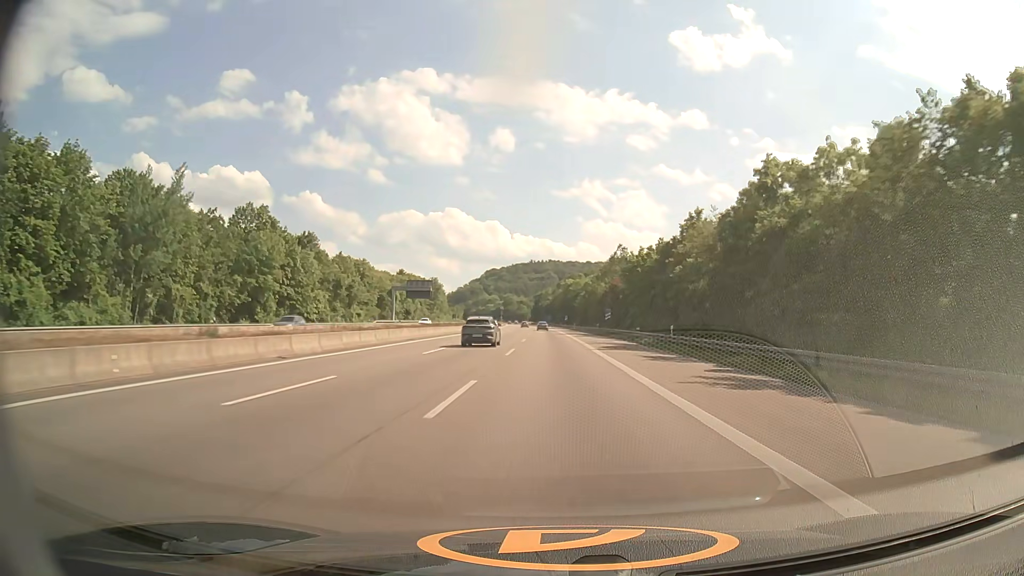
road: motorway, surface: asphalt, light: Day
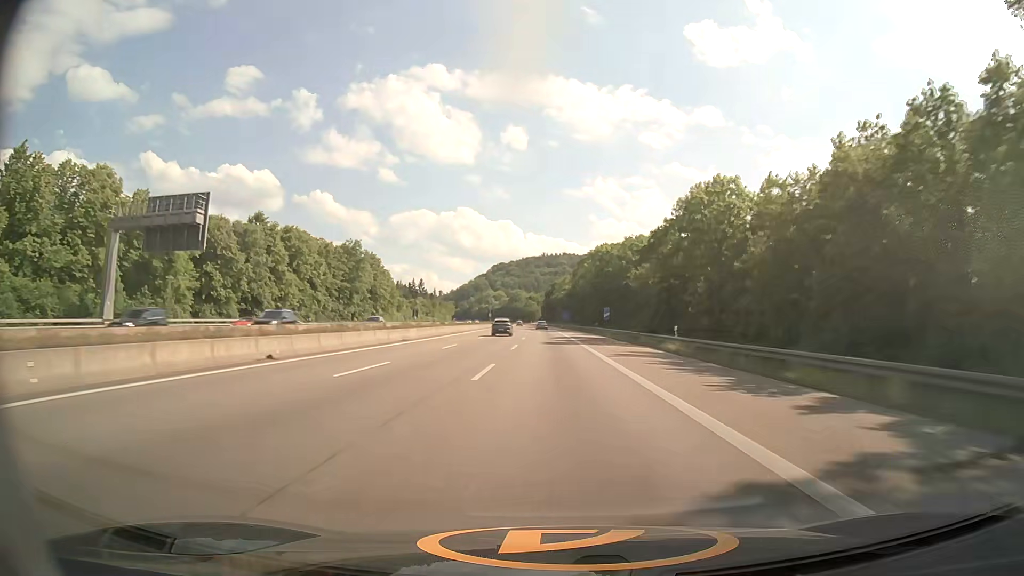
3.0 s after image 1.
(-1.3, +101.6) m; -1°
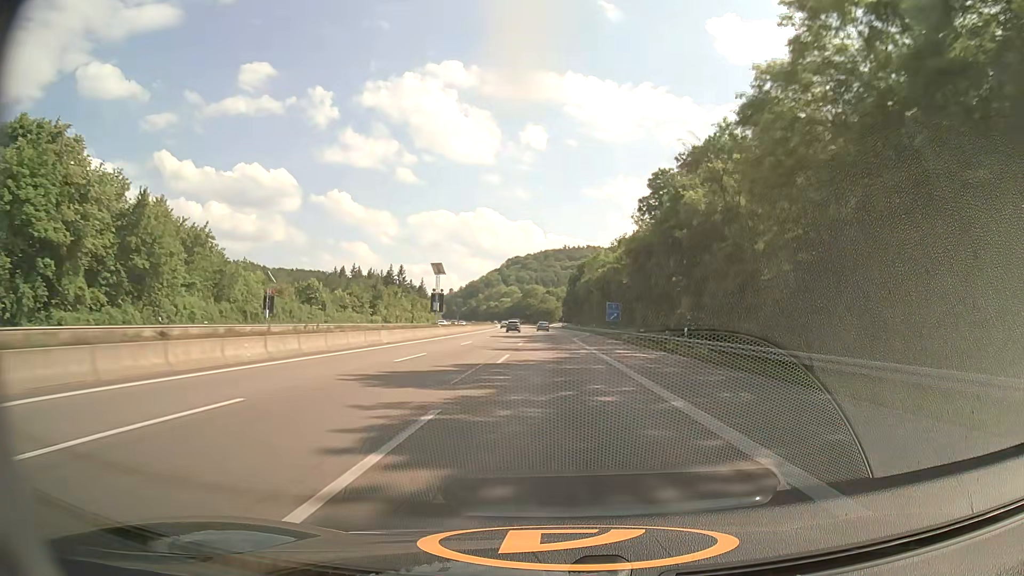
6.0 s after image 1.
(-1.5, +101.4) m; -2°
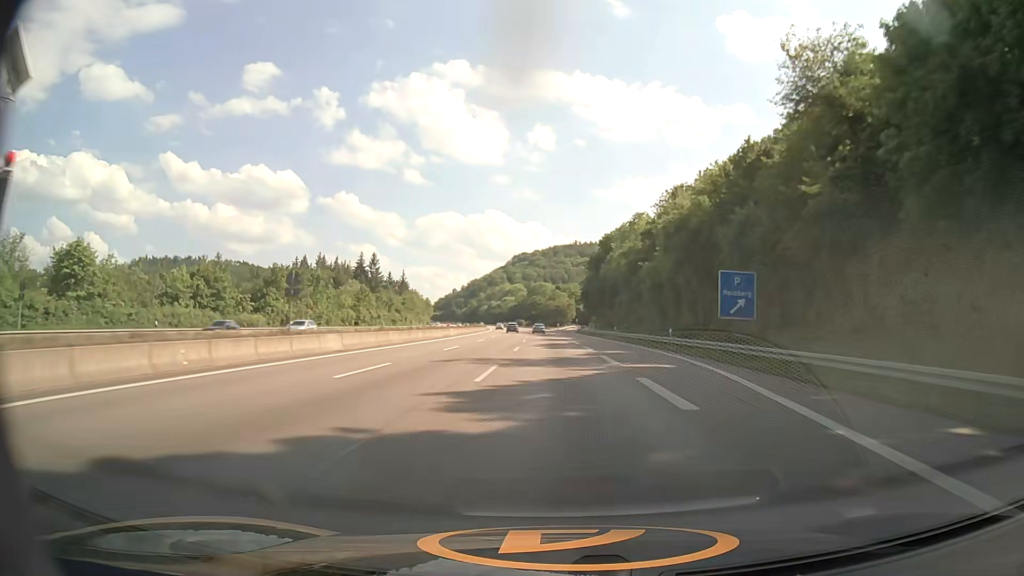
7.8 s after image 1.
(-0.4, +60.6) m; -1°
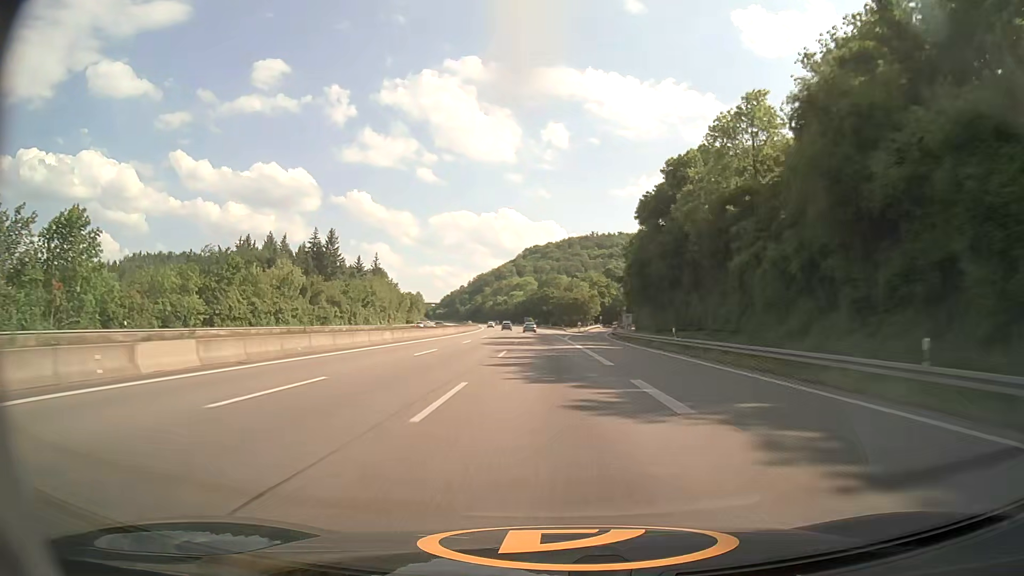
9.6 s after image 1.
(-0.5, +60.4) m; -1°
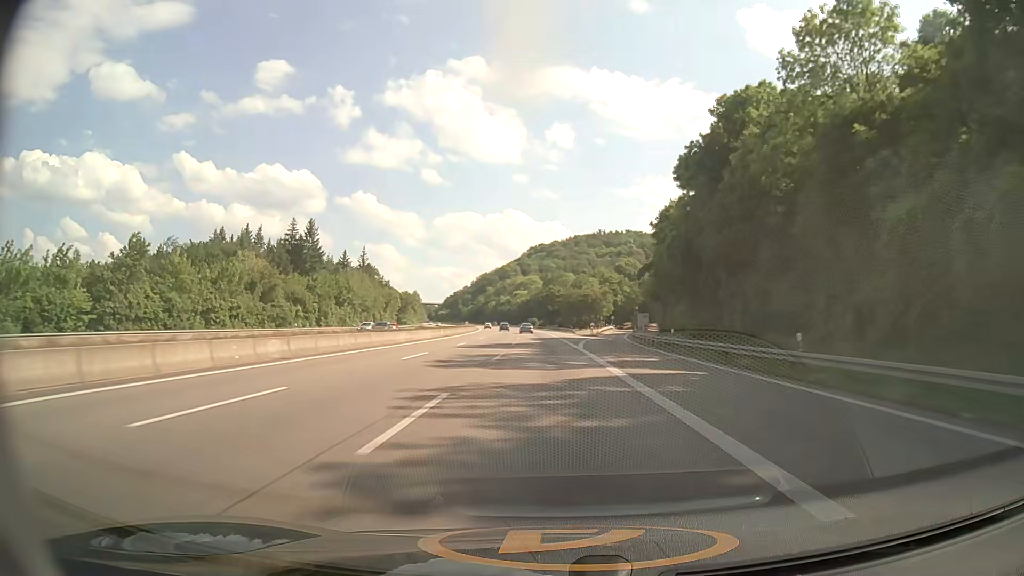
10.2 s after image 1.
(-0.1, +20.1) m; 0°
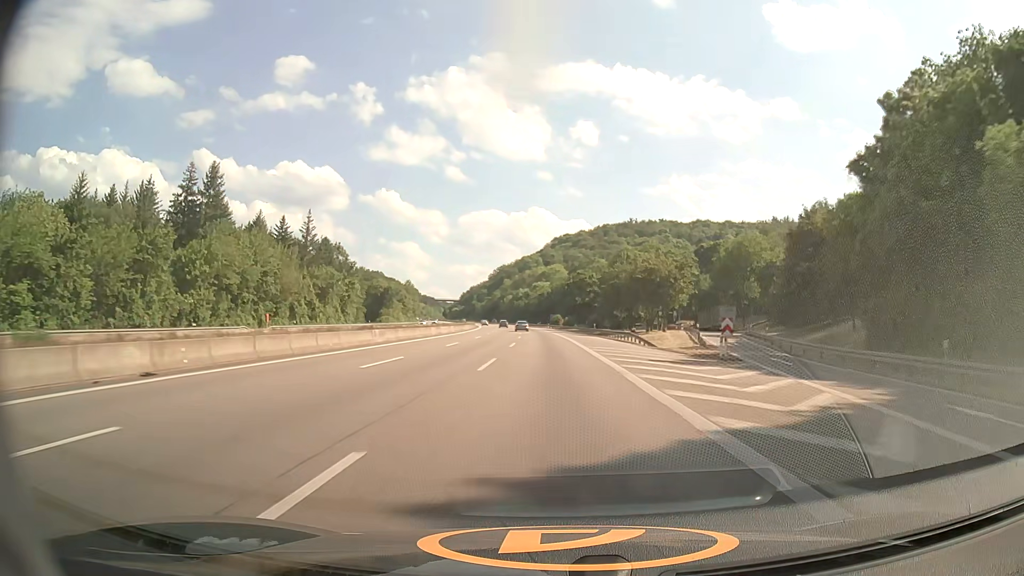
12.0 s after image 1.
(-1.1, +60.1) m; -2°
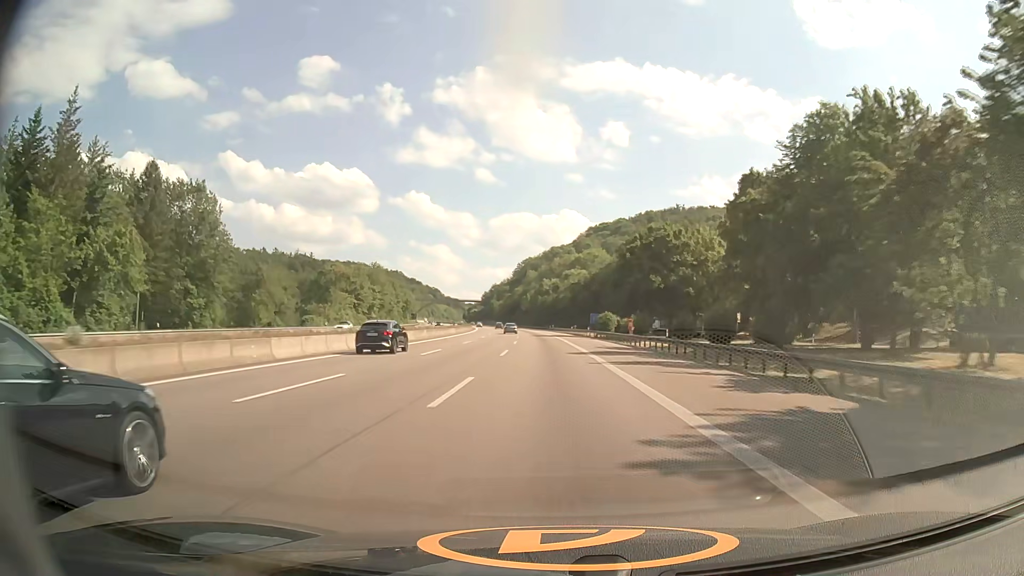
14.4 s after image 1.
(-1.9, +79.6) m; -3°
(0, +10) (0, +20) (0, +30) (-1, +40) (-1, +50) (-1, +60) (-2, +70) (-2, +80) (-3, +90) (-4, +100) m
